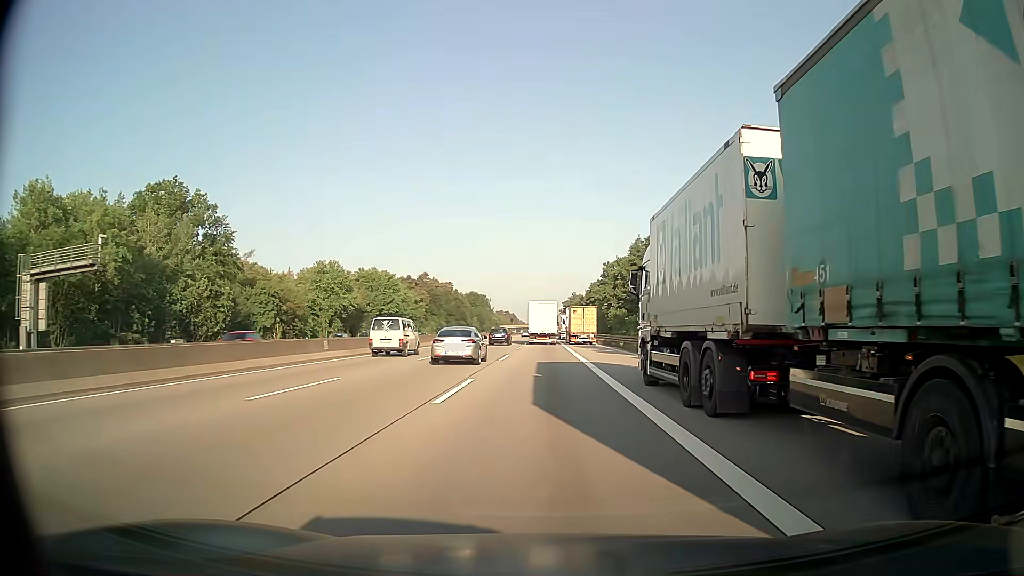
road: motorway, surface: asphalt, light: Day
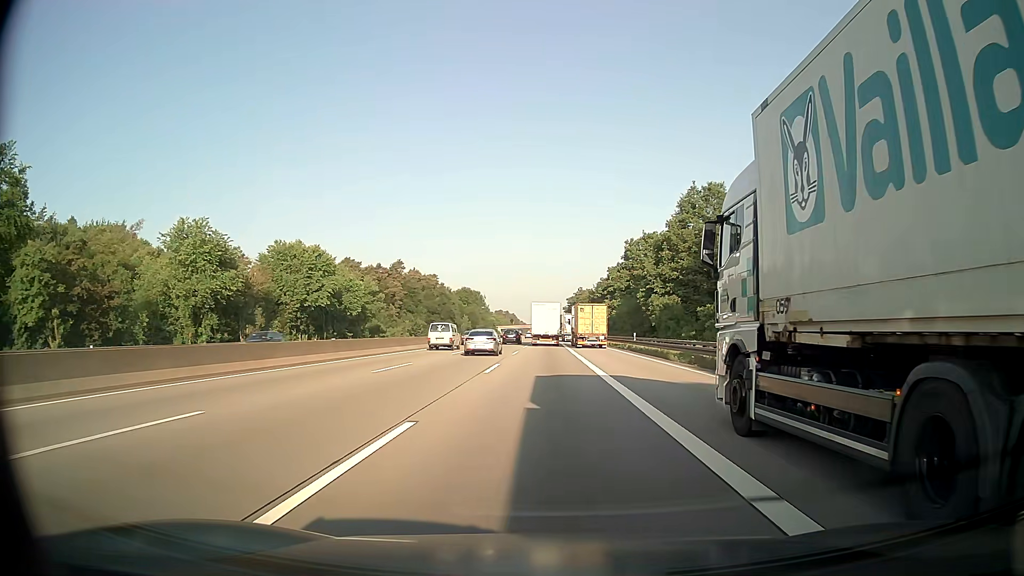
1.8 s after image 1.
(-0.1, +44.6) m; 0°
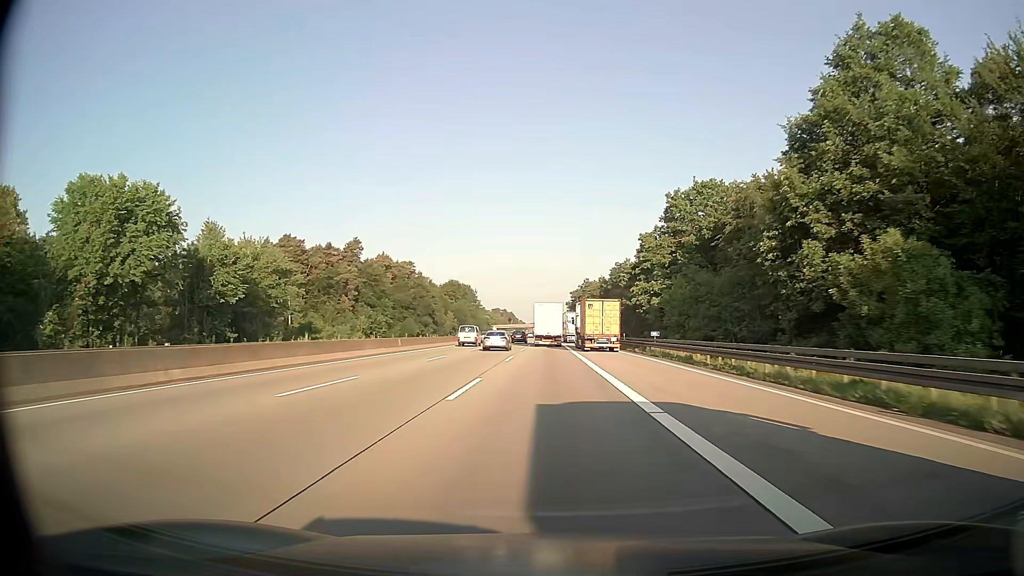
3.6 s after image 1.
(+0.2, +44.7) m; 0°
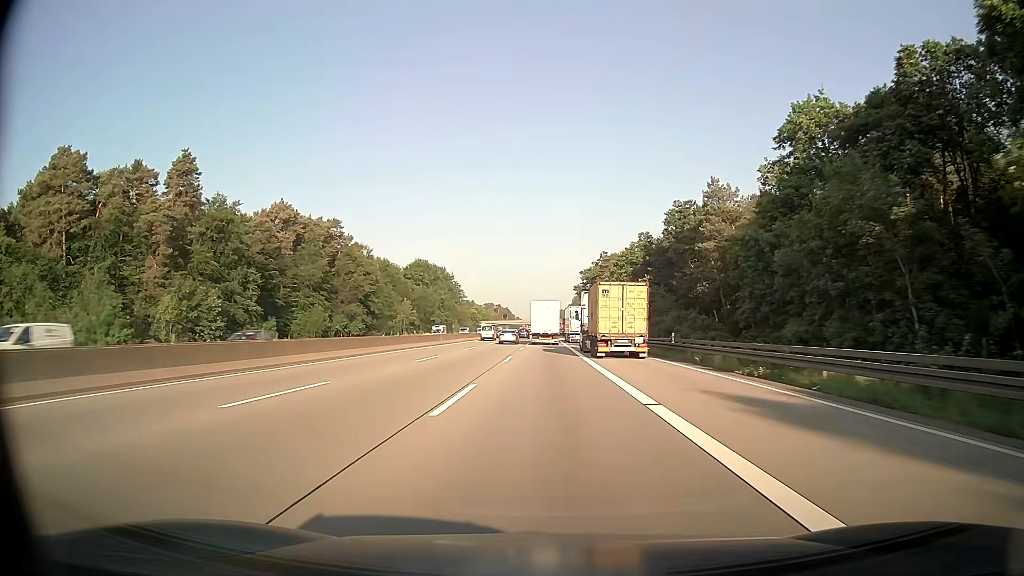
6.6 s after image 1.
(0.0, +74.9) m; 0°
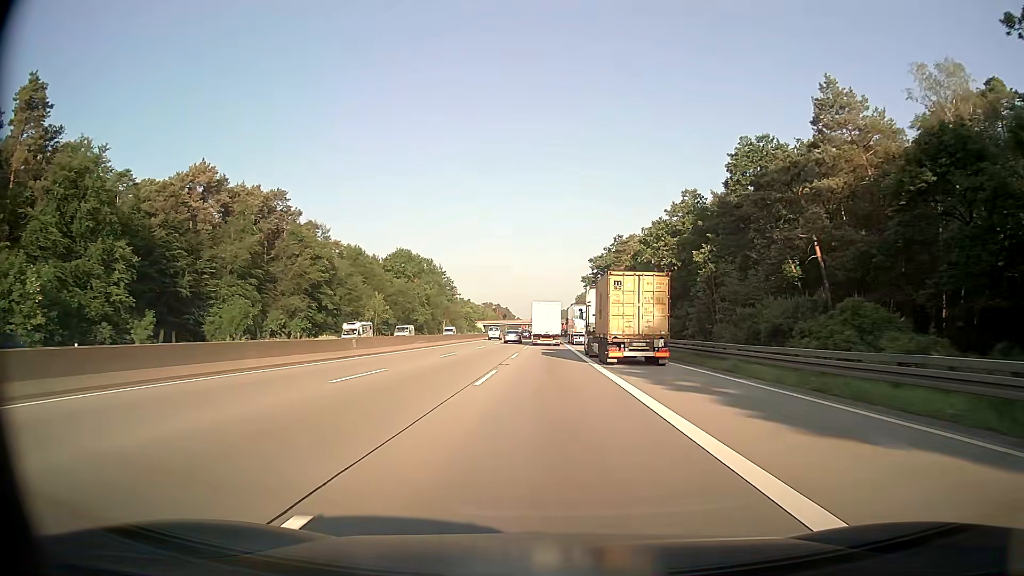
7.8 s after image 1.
(-0.1, +30.1) m; 0°
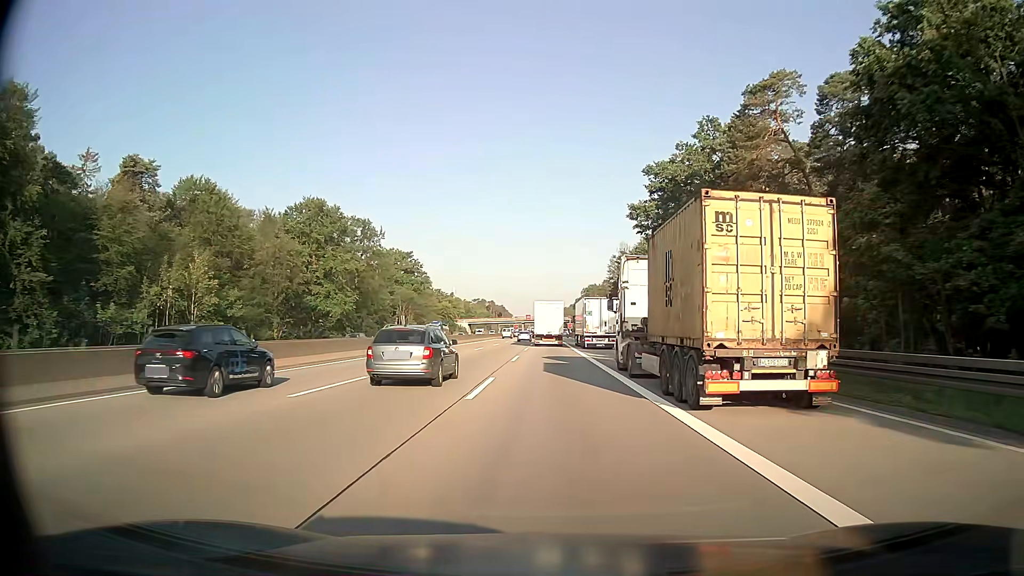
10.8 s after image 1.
(-0.1, +75.7) m; 0°
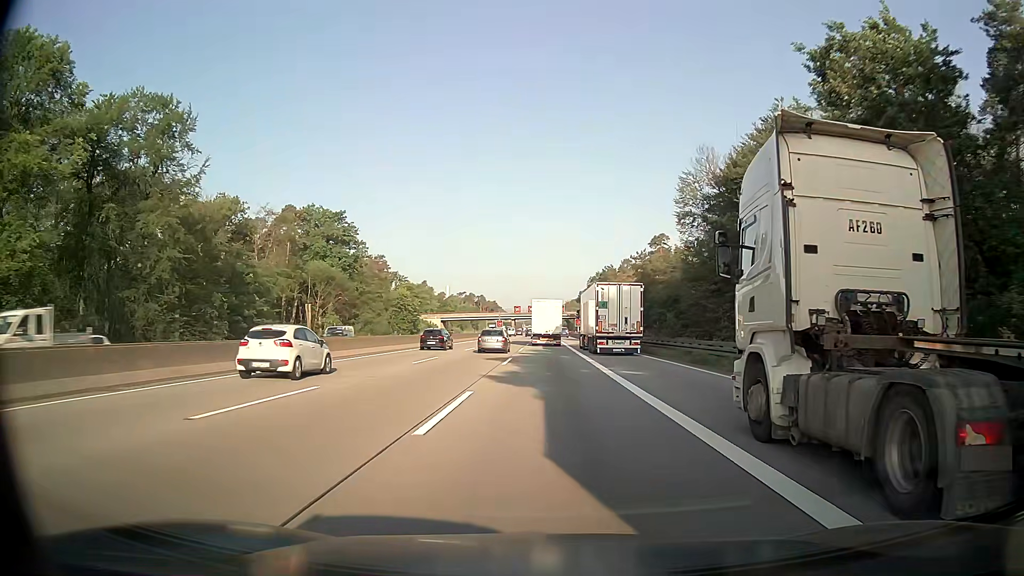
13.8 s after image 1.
(+0.2, +76.2) m; 0°
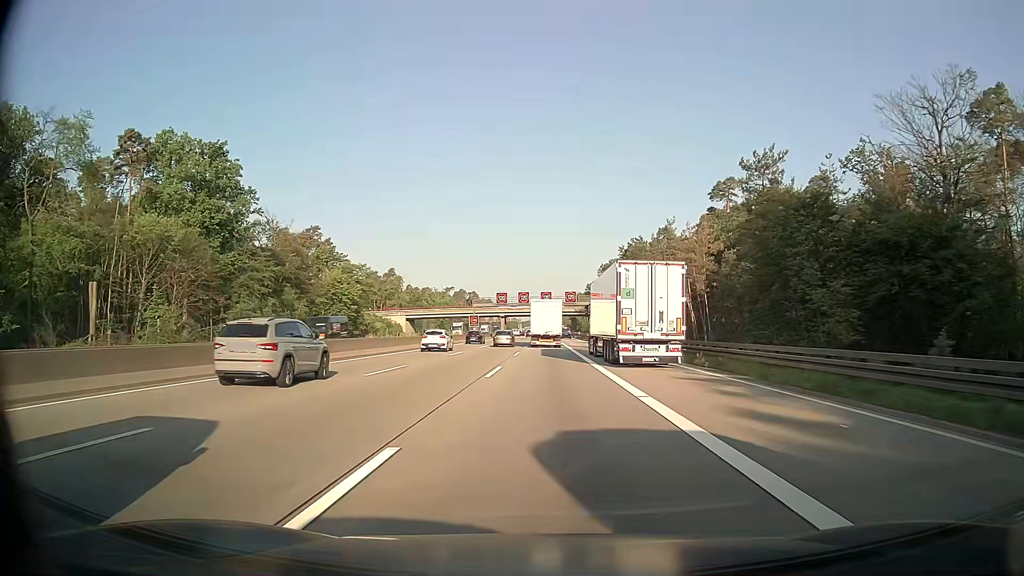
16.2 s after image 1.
(+0.1, +61.3) m; 0°
(0, +10) (0, +20) (0, +30) (0, +40) (0, +50) (0, +60) (0, +70) (0, +80) (0, +90) (0, +100) m
